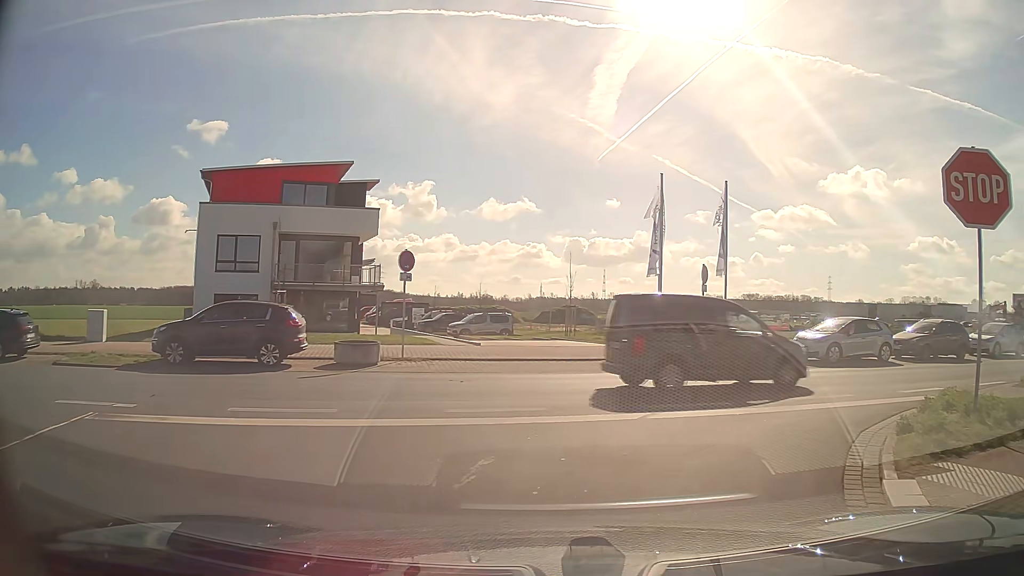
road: tertiary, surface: asphalt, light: Day
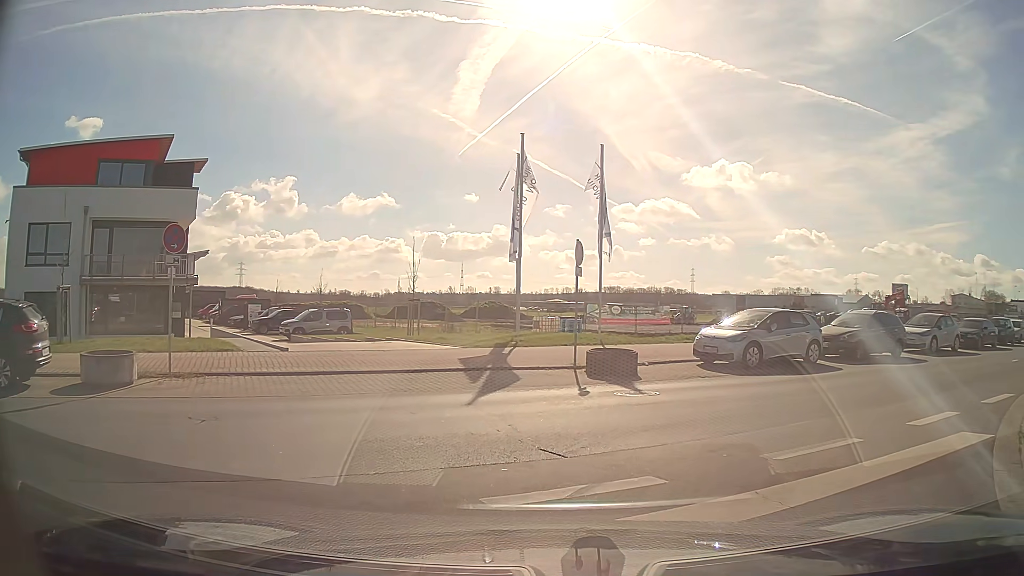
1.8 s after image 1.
(+0.4, +5.3) m; +10°
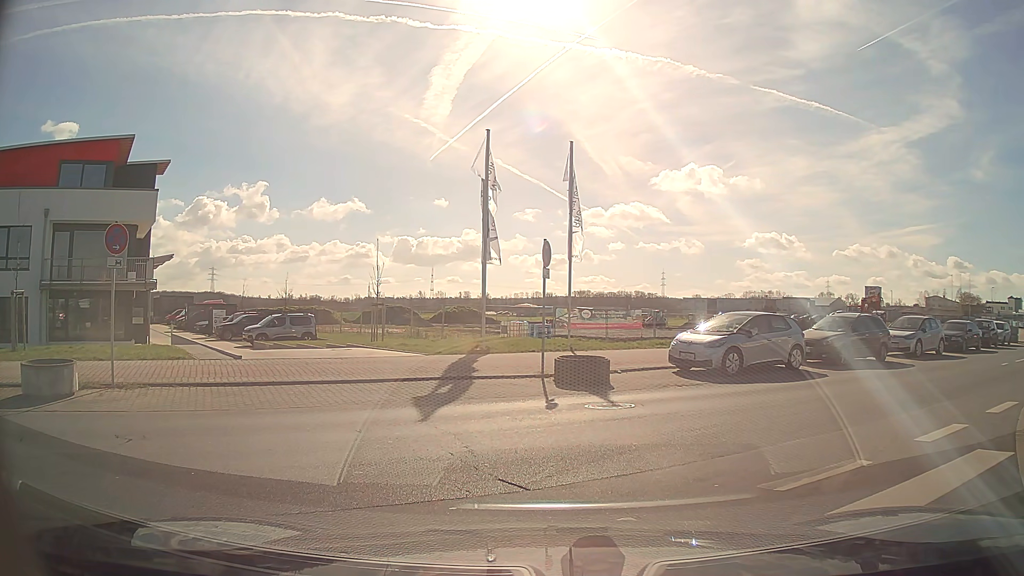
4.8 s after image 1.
(0.0, +1.0) m; +3°
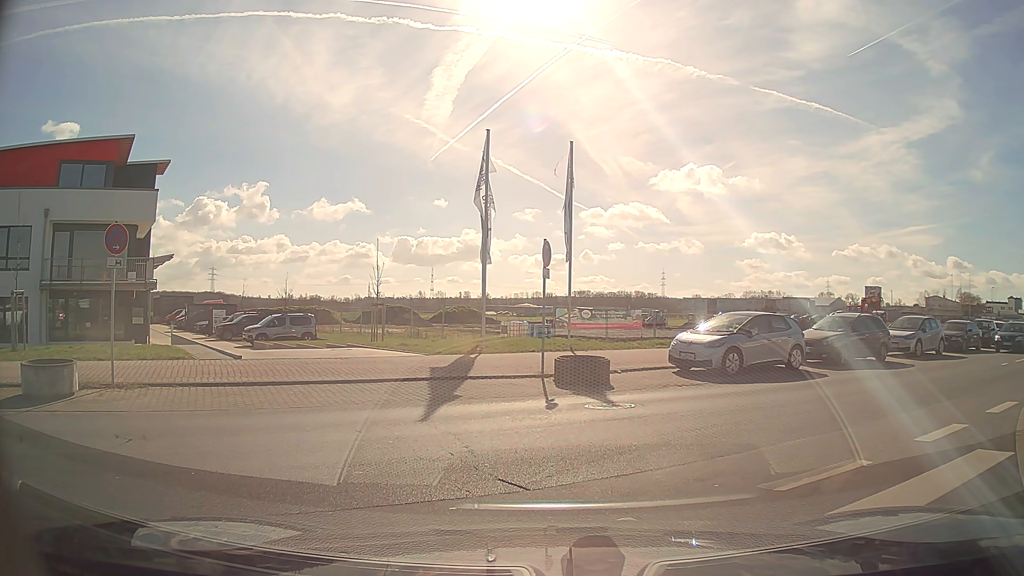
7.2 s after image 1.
(0.0, 0.0) m; 0°
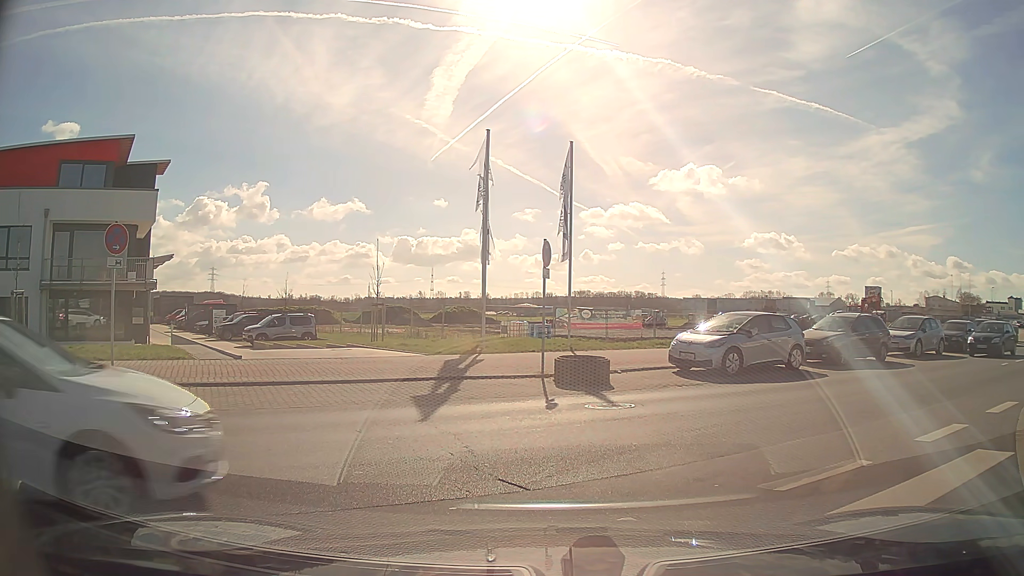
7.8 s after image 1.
(0.0, 0.0) m; 0°
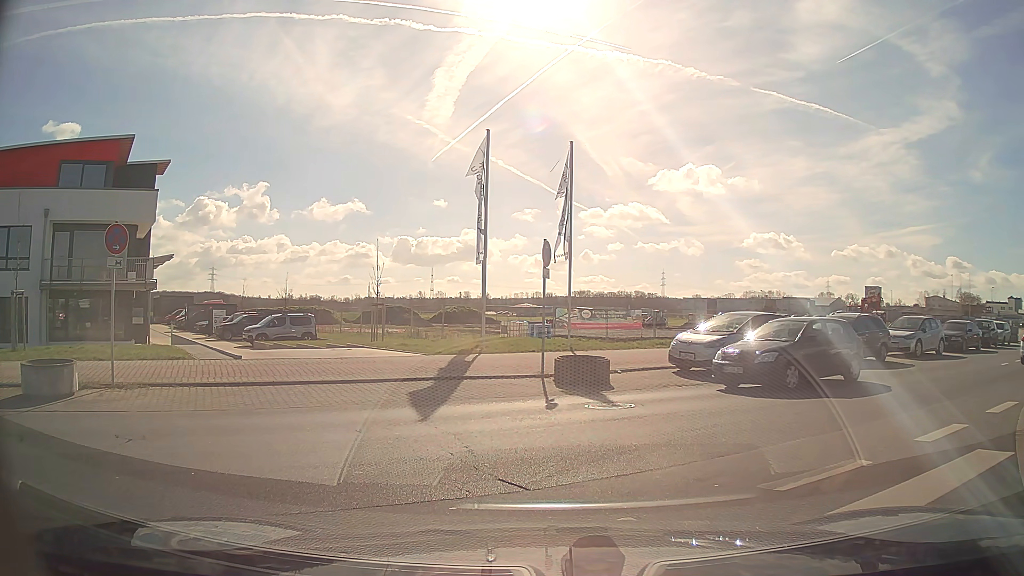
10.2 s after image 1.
(0.0, 0.0) m; 0°
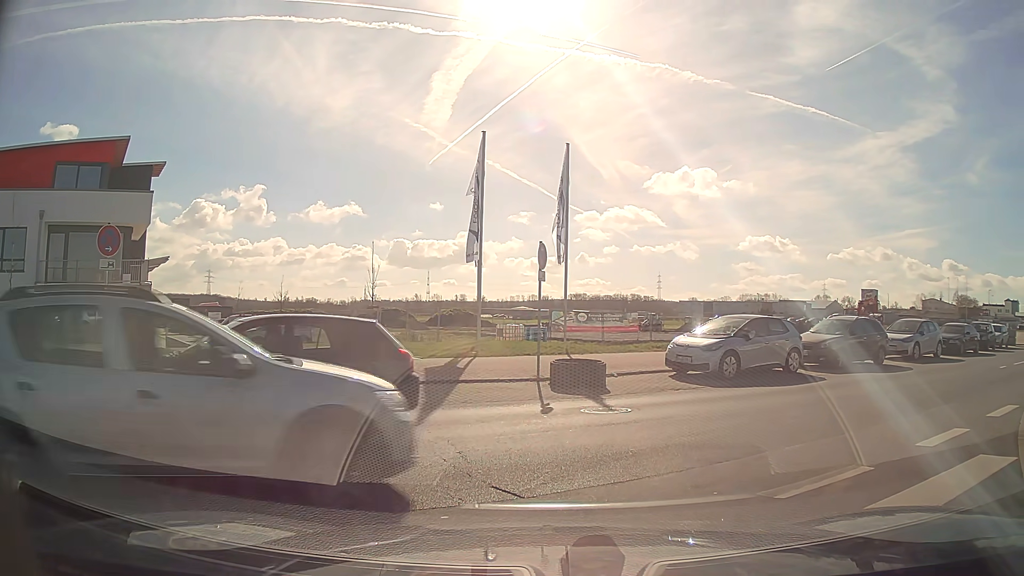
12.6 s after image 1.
(0.0, +0.1) m; 0°
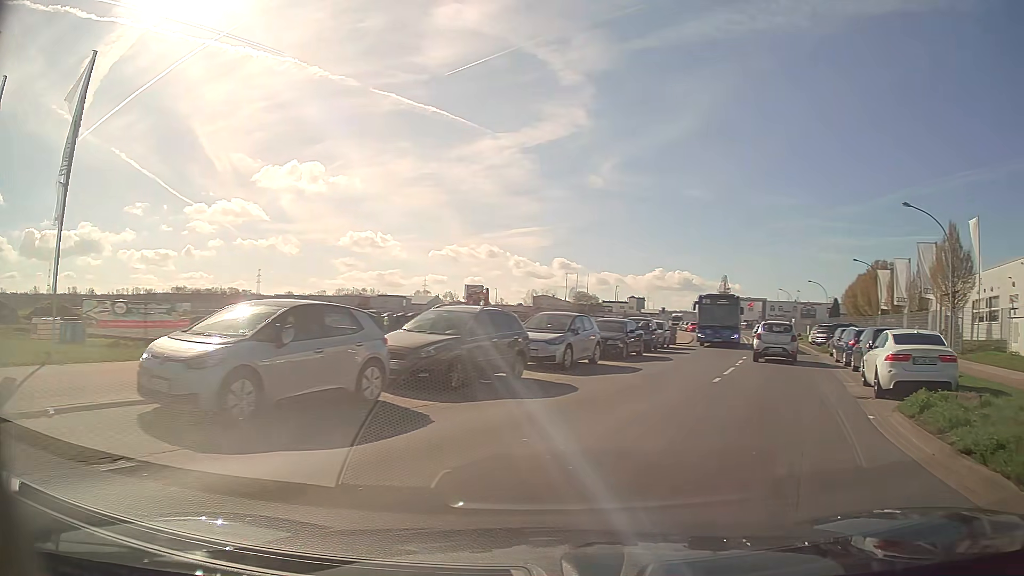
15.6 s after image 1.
(+2.4, +8.3) m; +34°
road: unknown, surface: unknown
(+3, +10) (+6, +19) (+10, +28) (+14, +37) (+17, +47) (+20, +56) (+24, +66) (+26, +75) (+29, +85) (+32, +95) m
